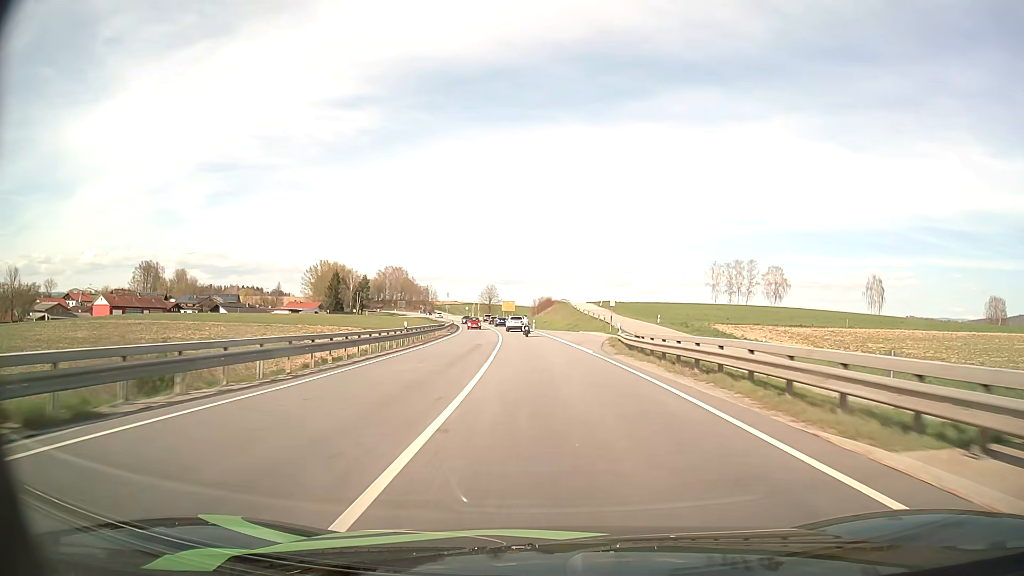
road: primary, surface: asphalt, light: Day
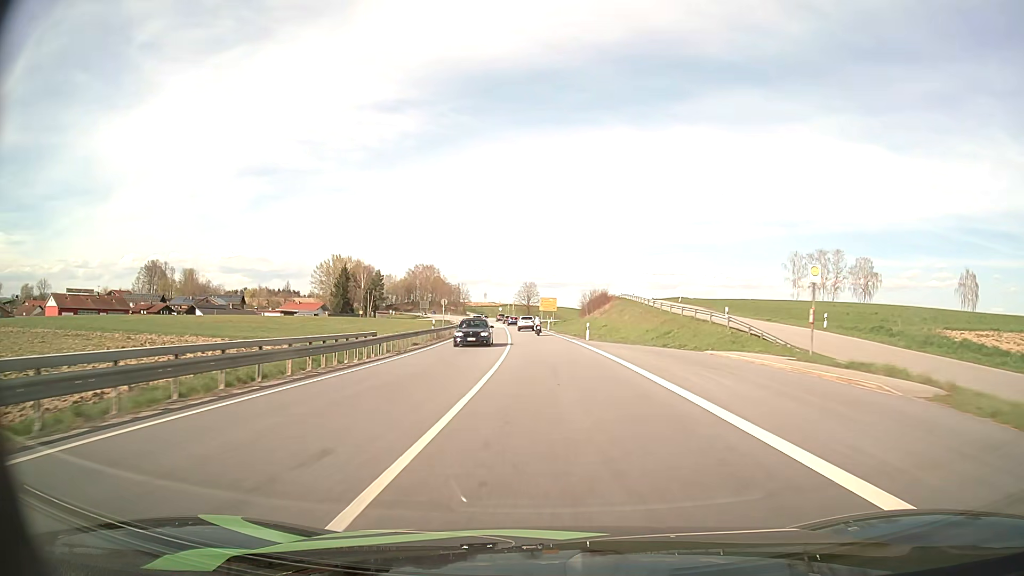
(-1.2, +39.3) m; -4°
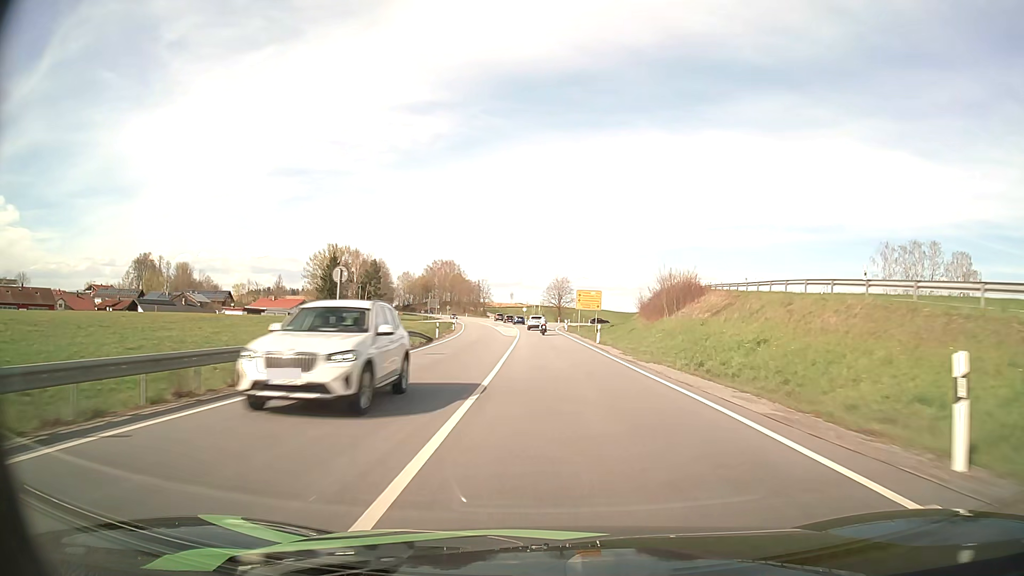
(-1.0, +38.6) m; -3°
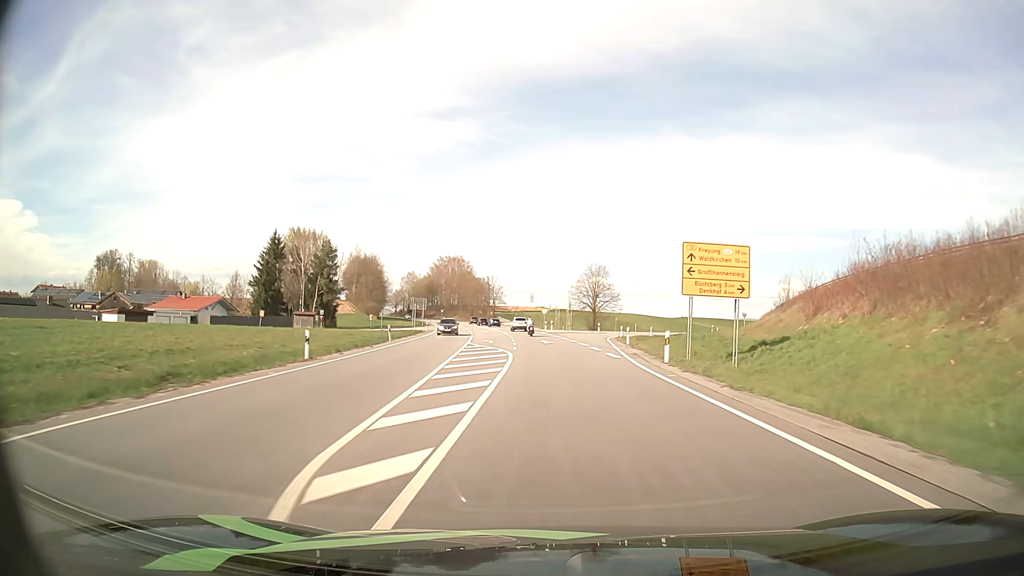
(-1.1, +50.8) m; -2°
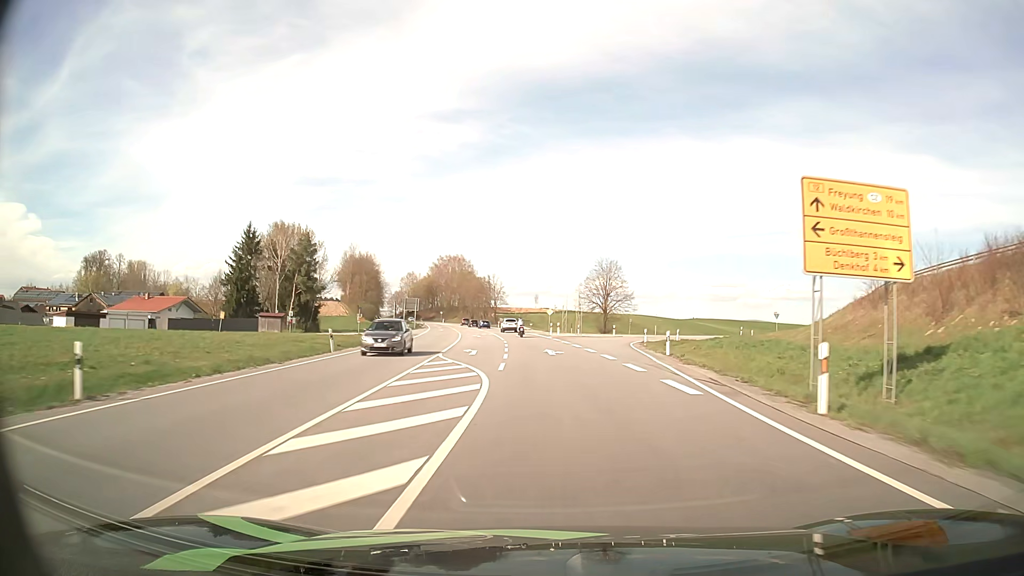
(0.0, +12.9) m; 0°
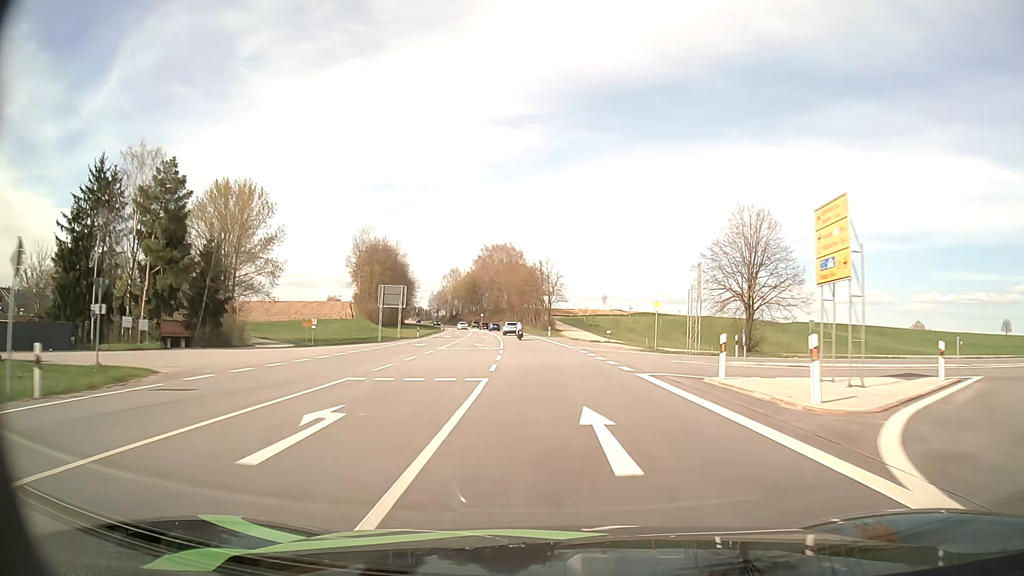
(-2.3, +53.0) m; -5°
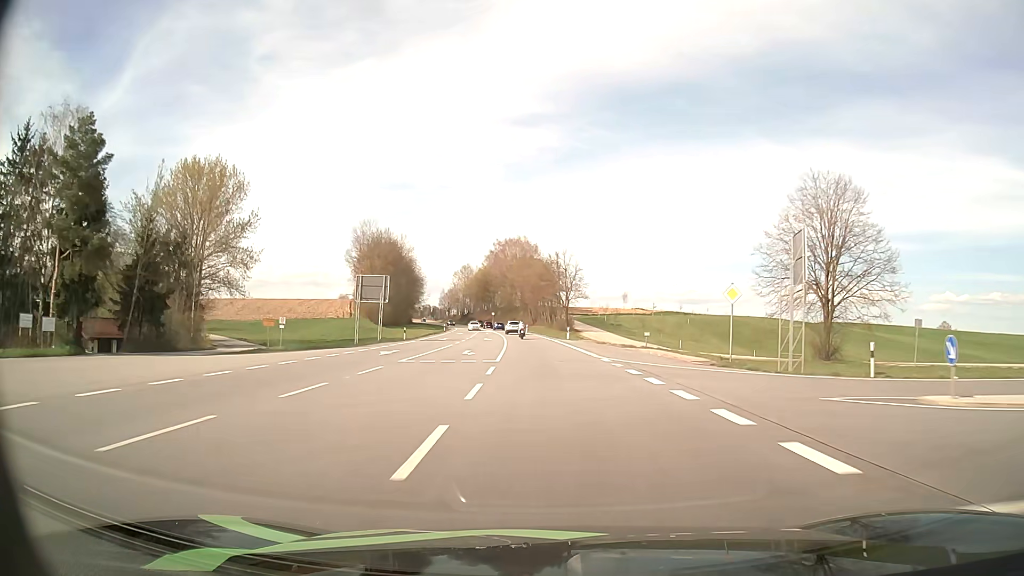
(-0.2, +13.8) m; -1°
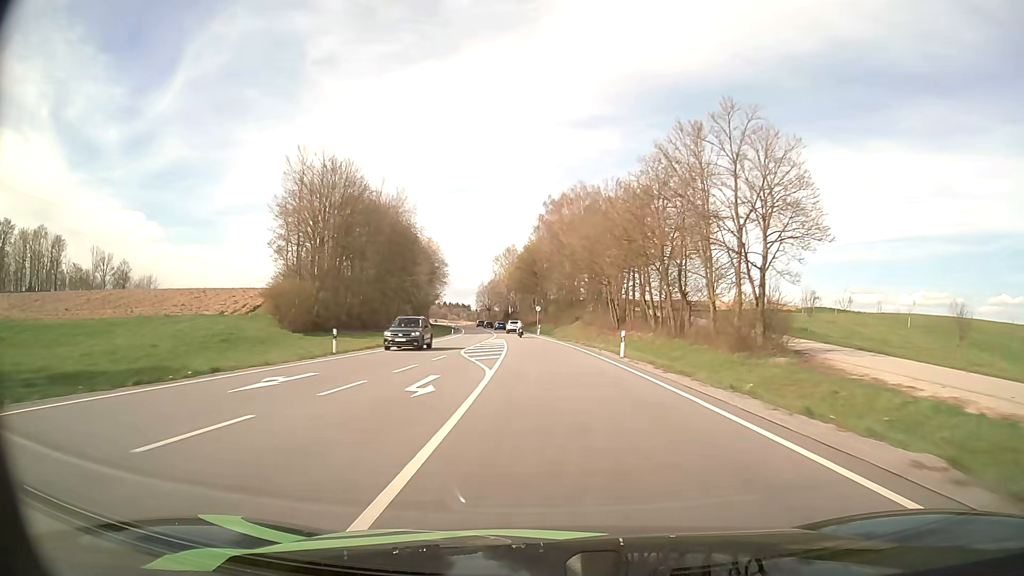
(-3.6, +72.3) m; -5°
(0, +10) (0, +20) (-1, +30) (-1, +40) (-2, +50) (-2, +60) (-3, +70) (-5, +80) (-6, +90) (-7, +100) m
